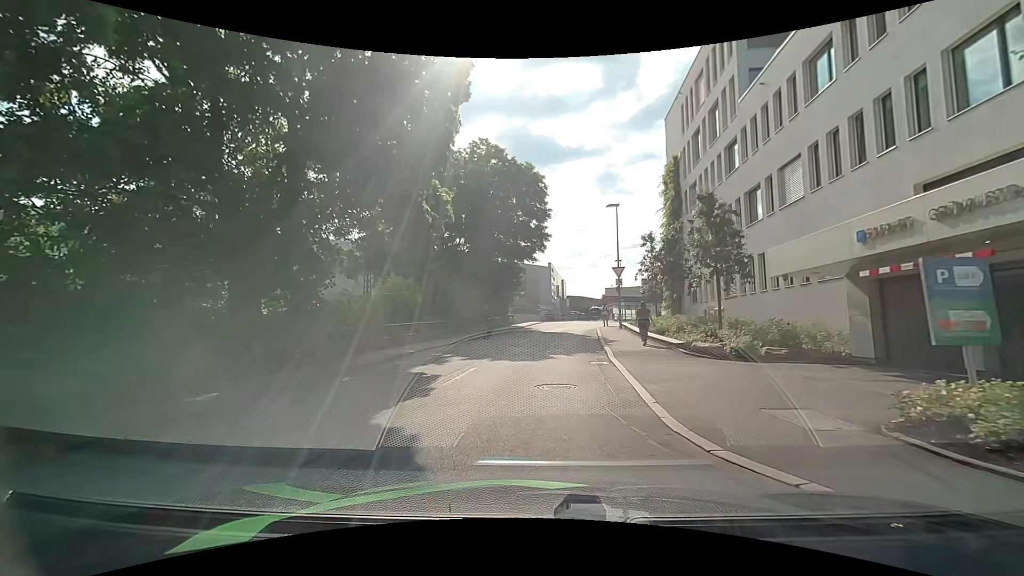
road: residential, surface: asphalt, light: Day
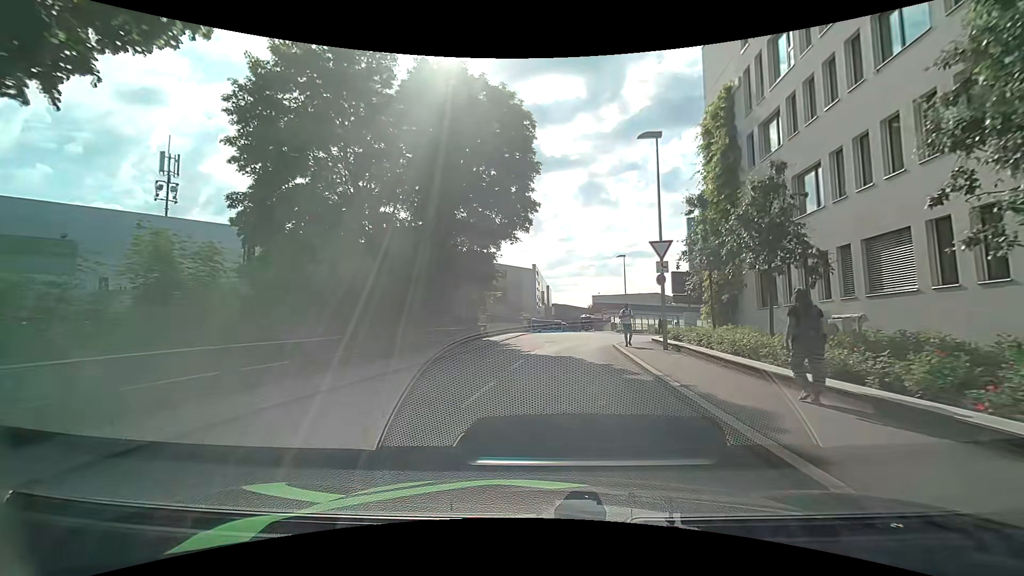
(+0.2, +14.3) m; +3°
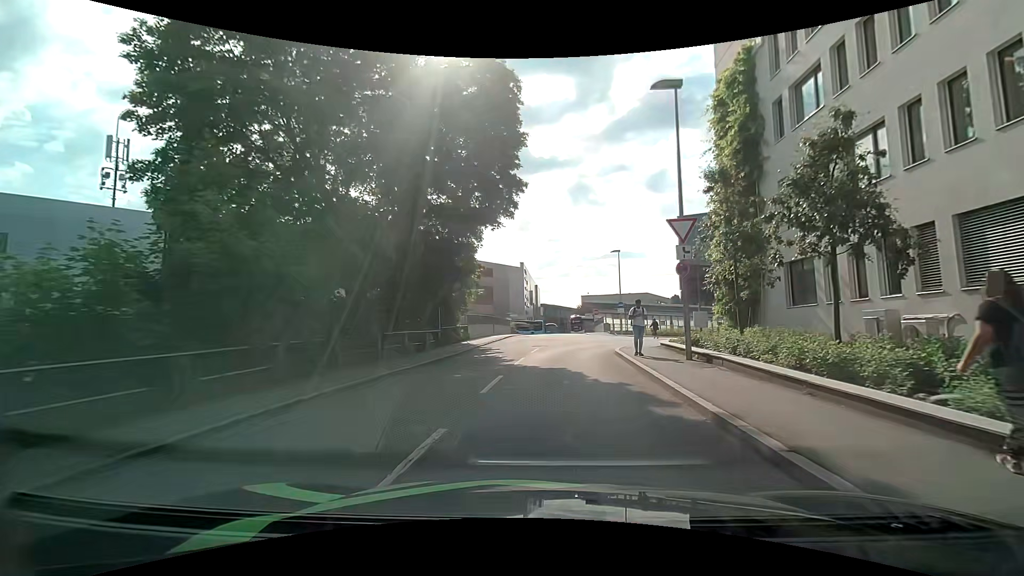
(0.0, +4.2) m; +1°
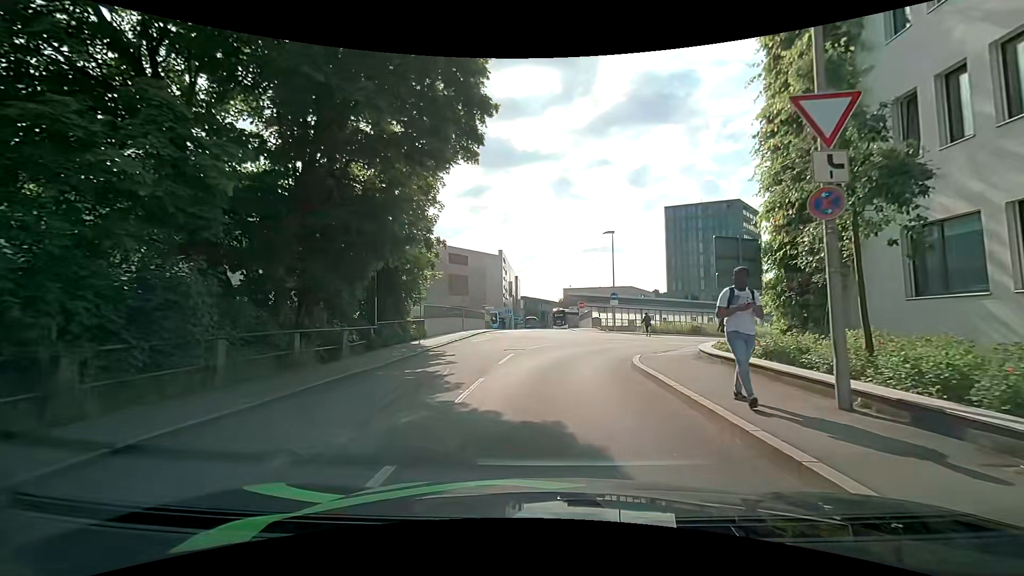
(+0.1, +7.6) m; +3°
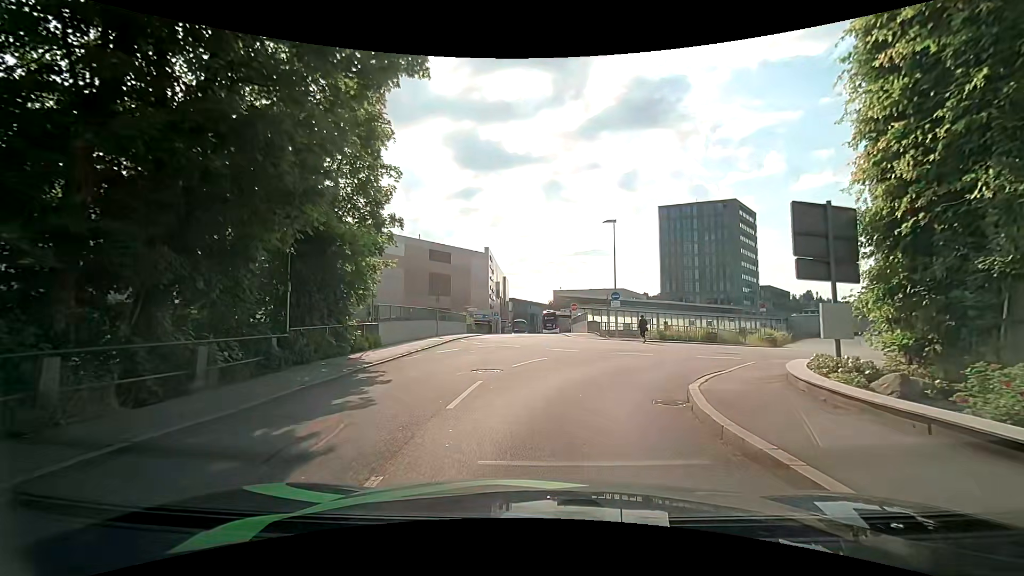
(-0.1, +6.0) m; 0°
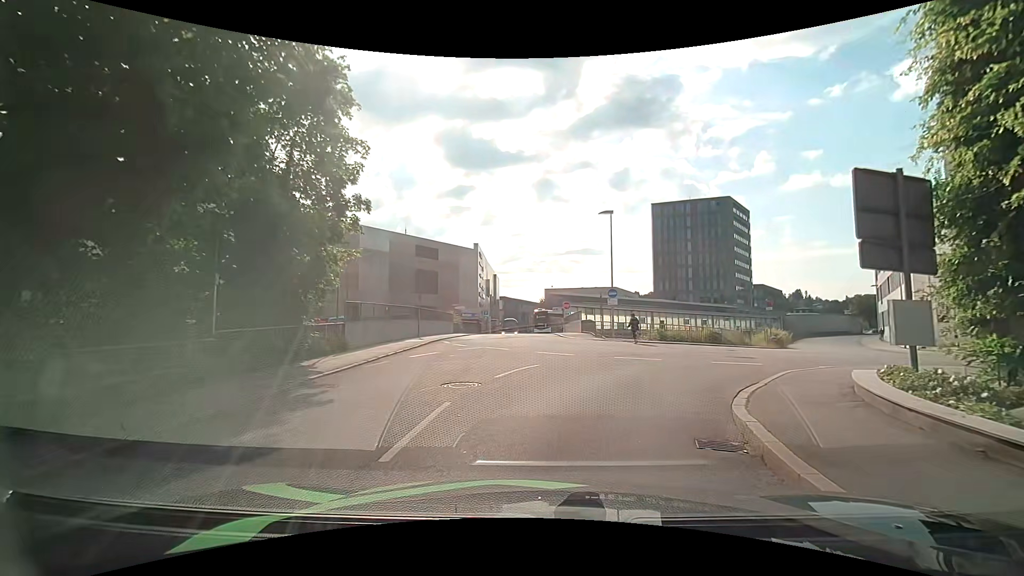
(0.0, +2.6) m; +3°
